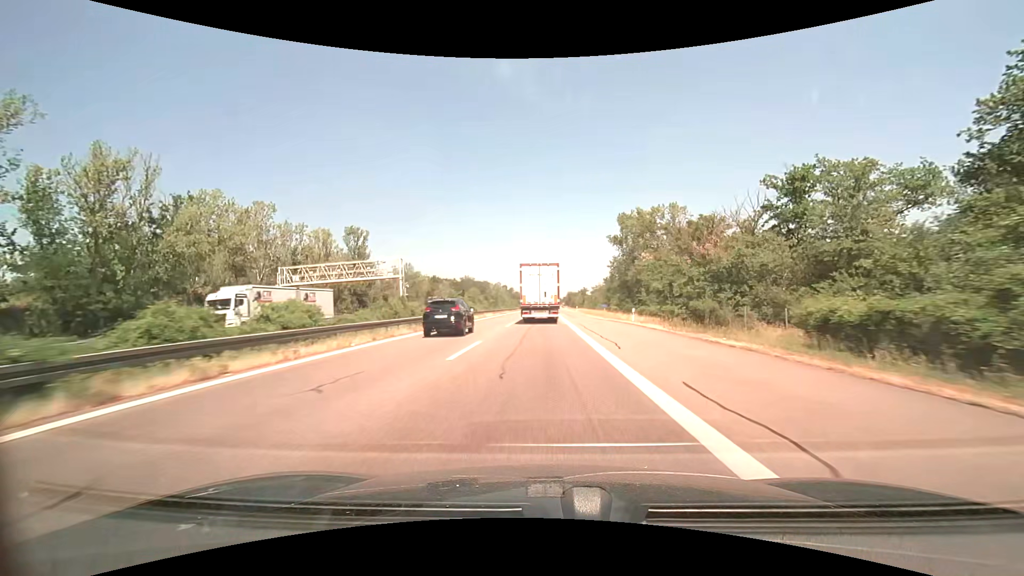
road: motorway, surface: asphalt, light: Day
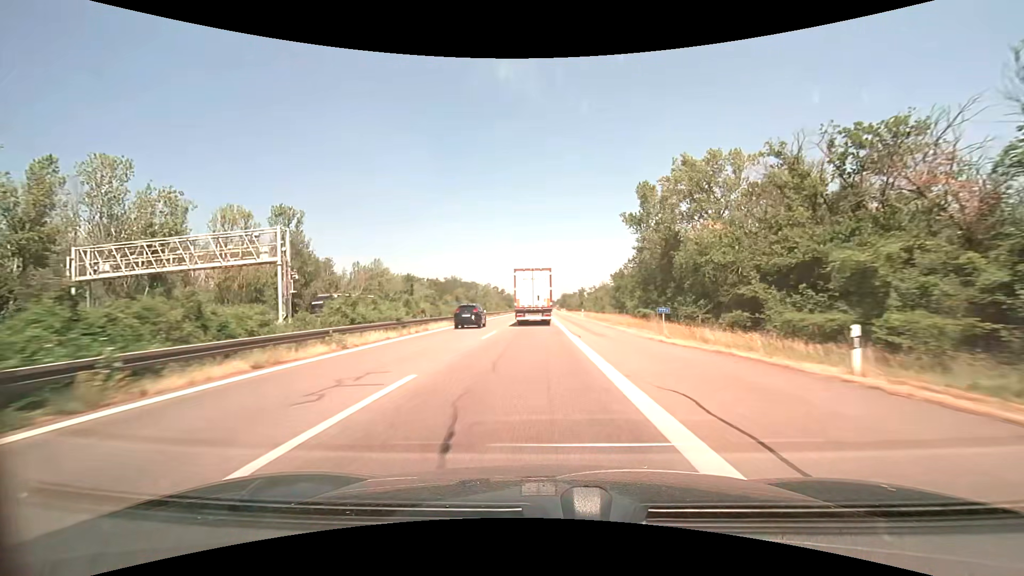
(+0.2, +26.2) m; +1°
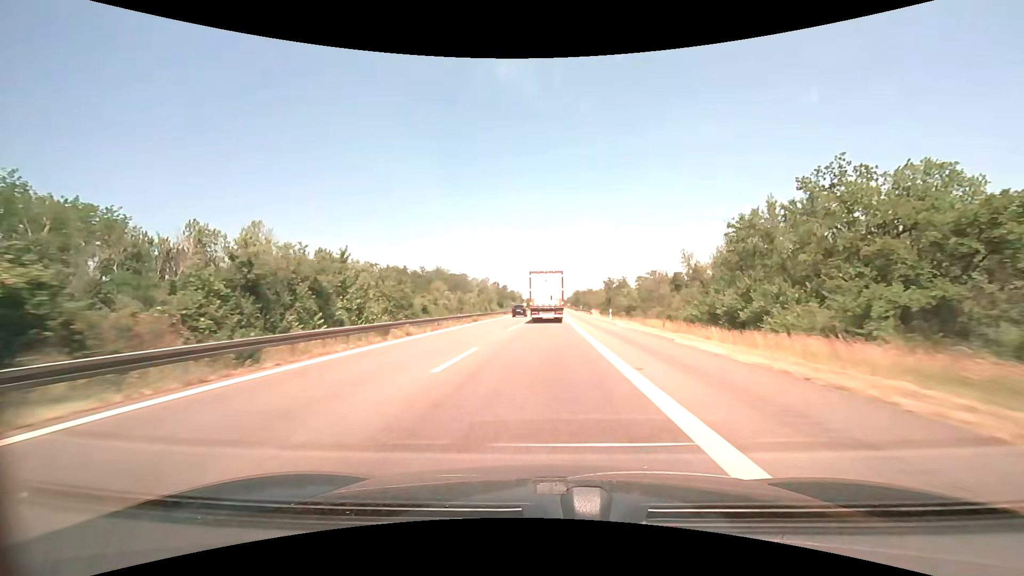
(-0.5, +65.7) m; -1°
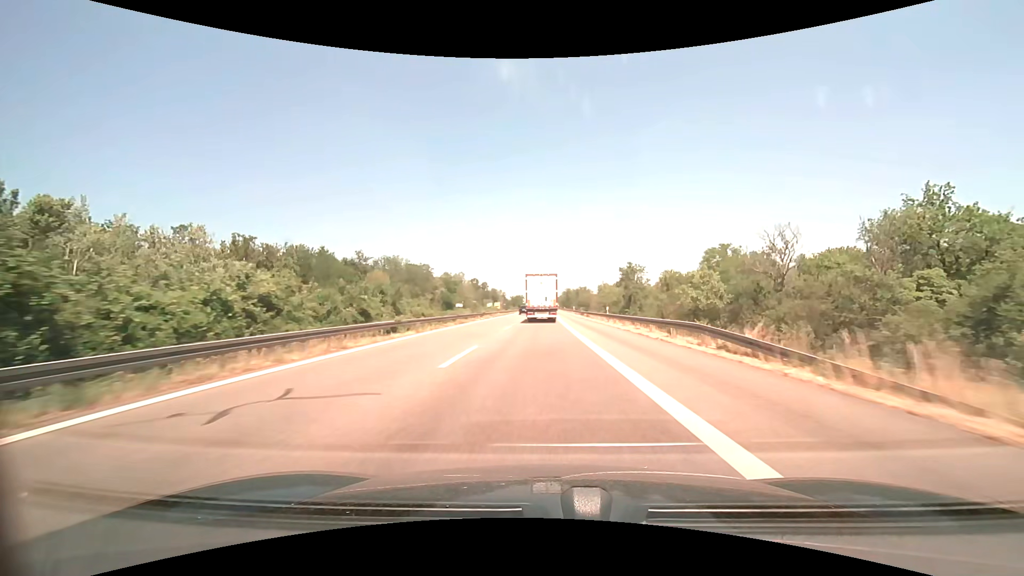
(+0.5, +53.2) m; +1°
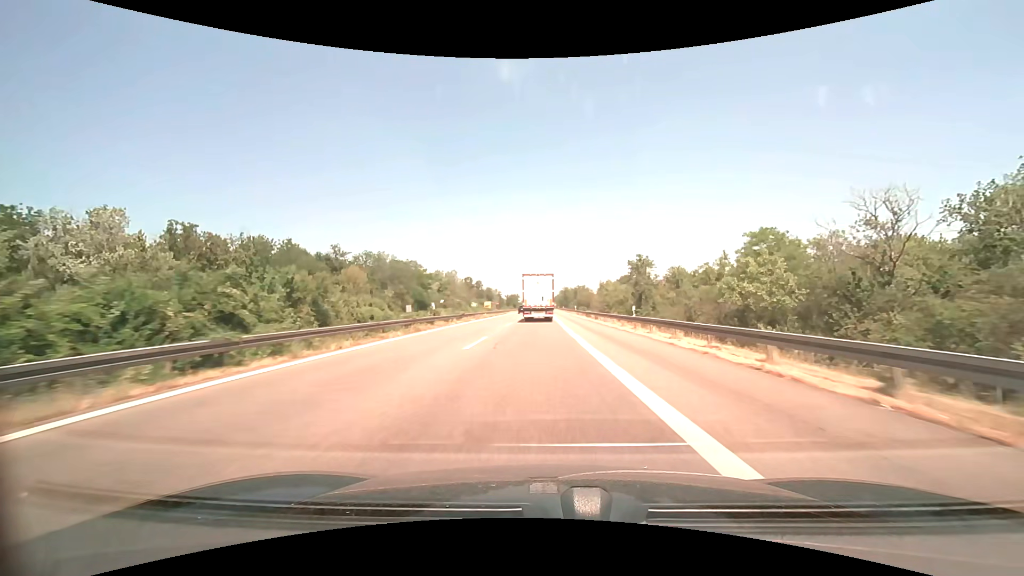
(+0.1, +13.4) m; 0°
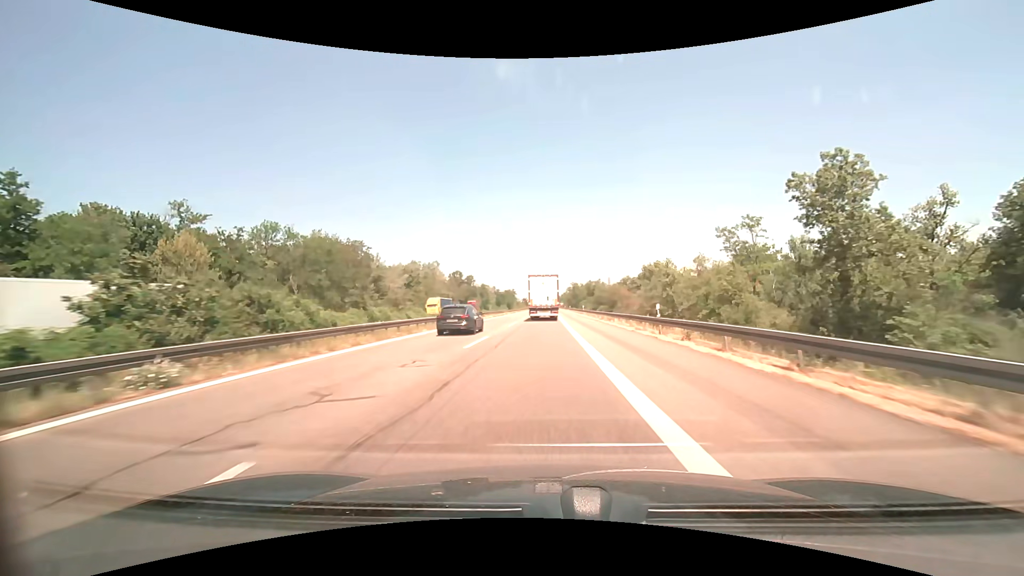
(0.0, +53.8) m; -1°
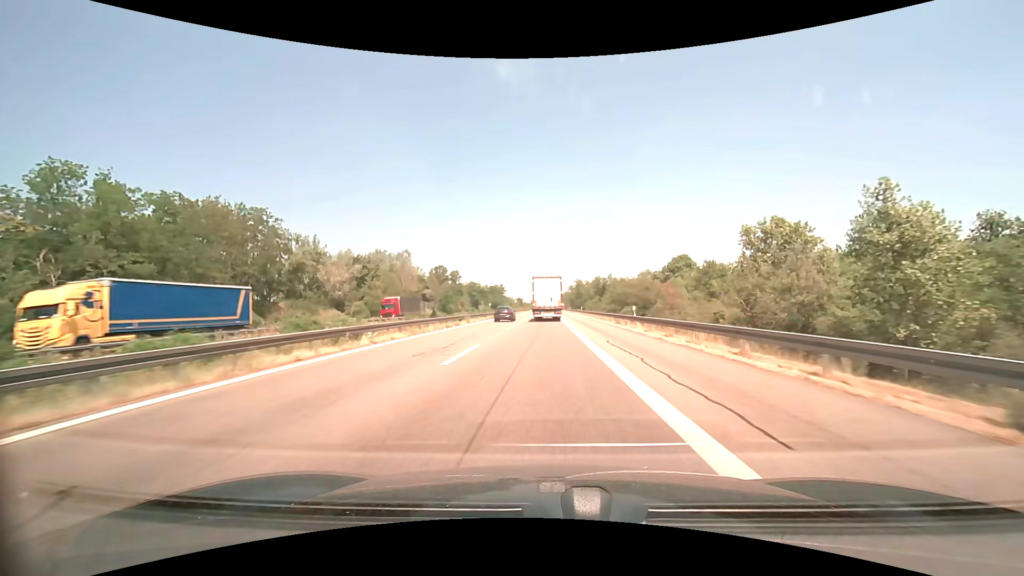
(+0.1, +40.5) m; 0°
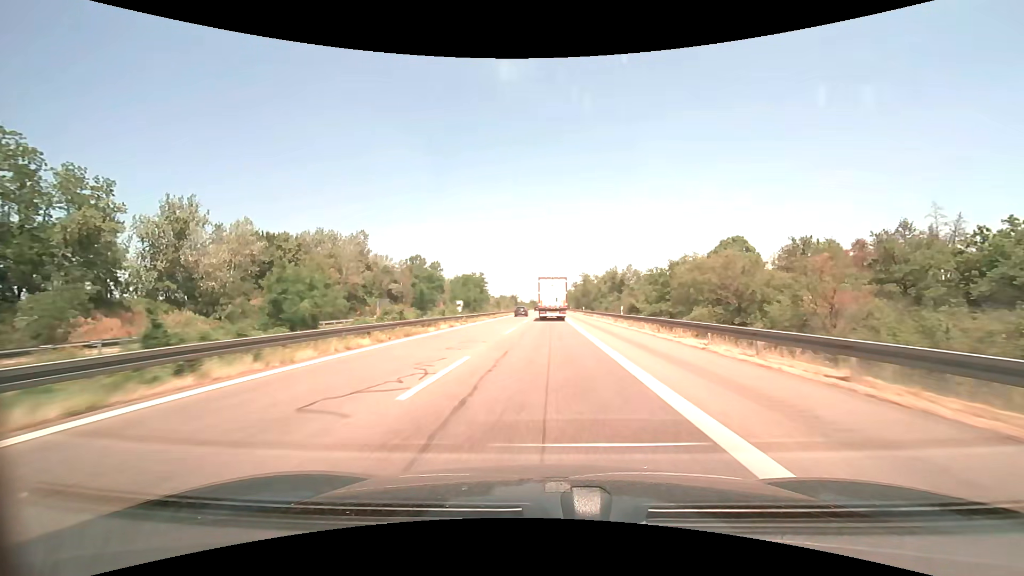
(-0.1, +40.4) m; 0°
(0, +10) (0, +20) (0, +30) (0, +40) (0, +50) (0, +60) (+1, +70) (+1, +80) (+1, +90) (+1, +100) m
